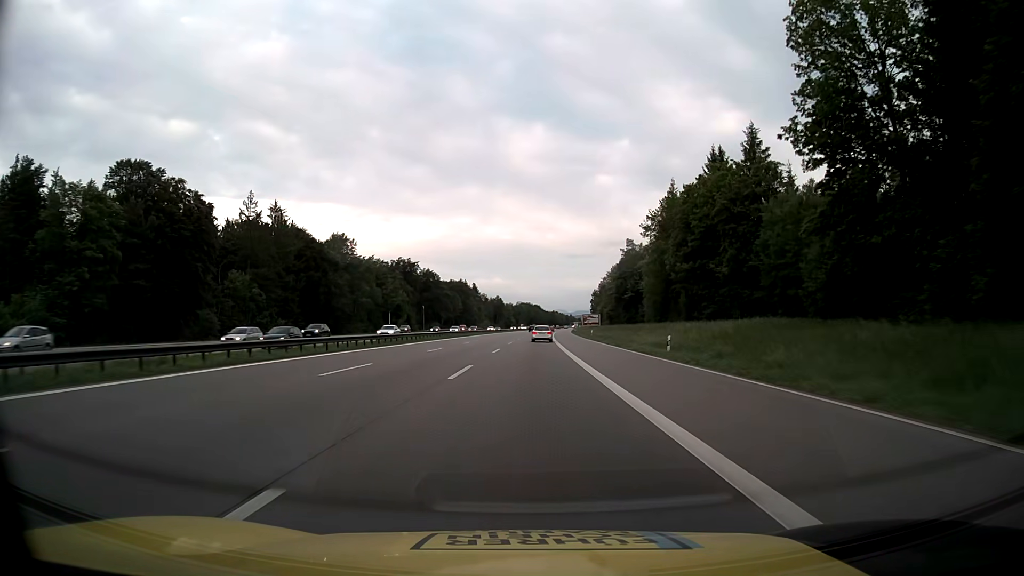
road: motorway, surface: asphalt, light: Day
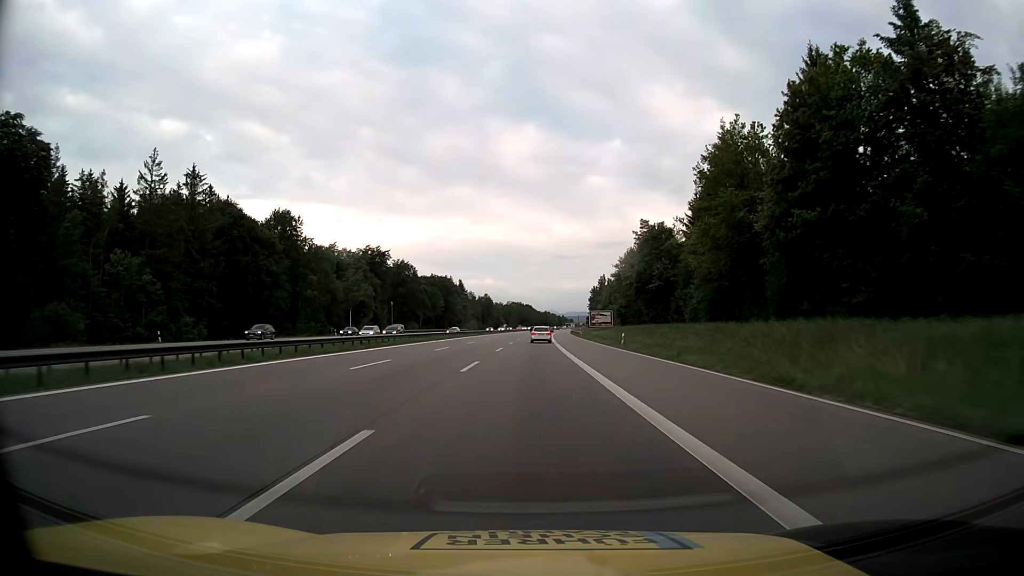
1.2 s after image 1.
(+0.2, +32.7) m; +1°
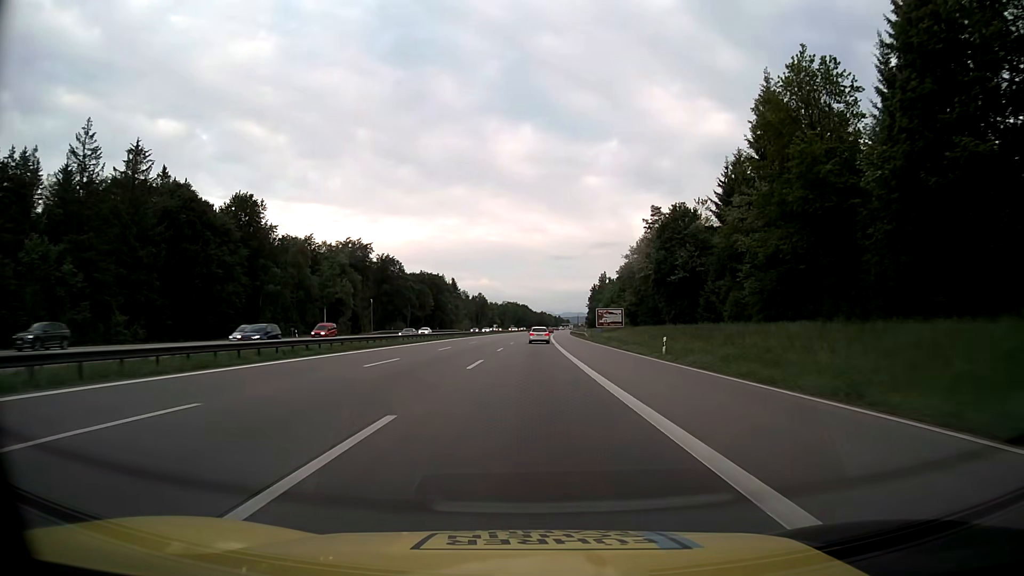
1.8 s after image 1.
(+0.1, +16.4) m; 0°
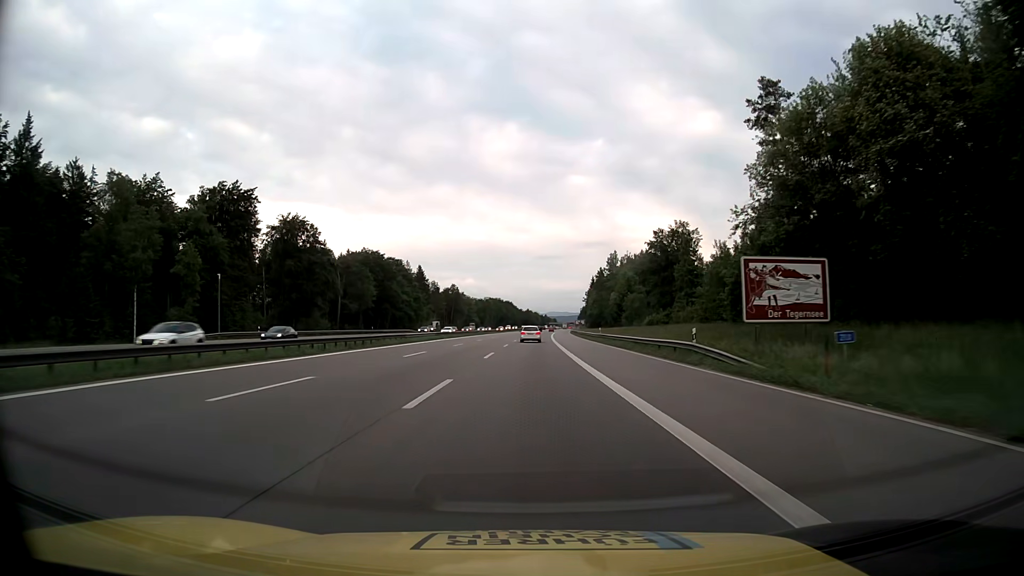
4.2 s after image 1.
(+0.7, +65.4) m; +1°
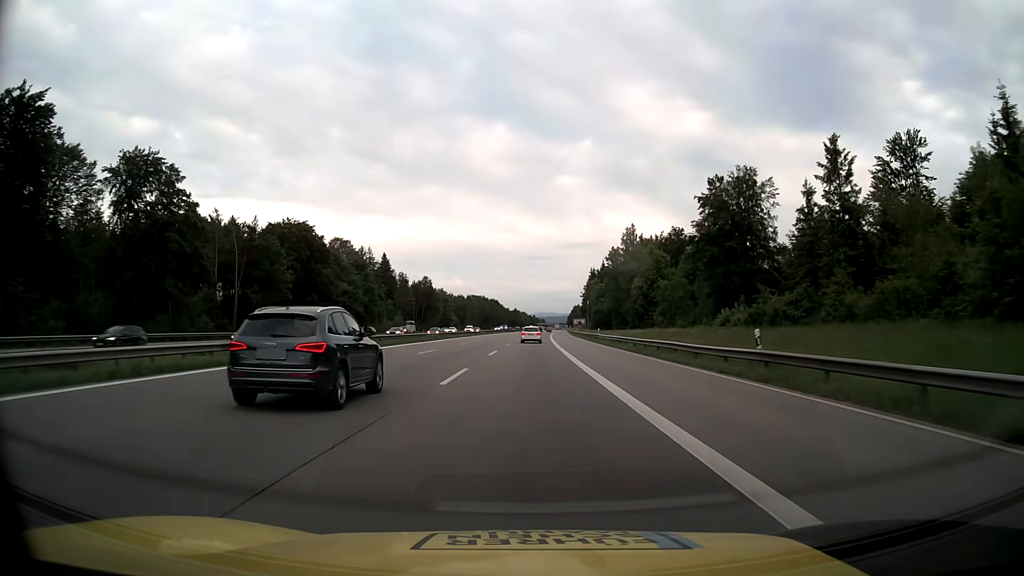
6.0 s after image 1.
(+0.4, +48.9) m; +1°
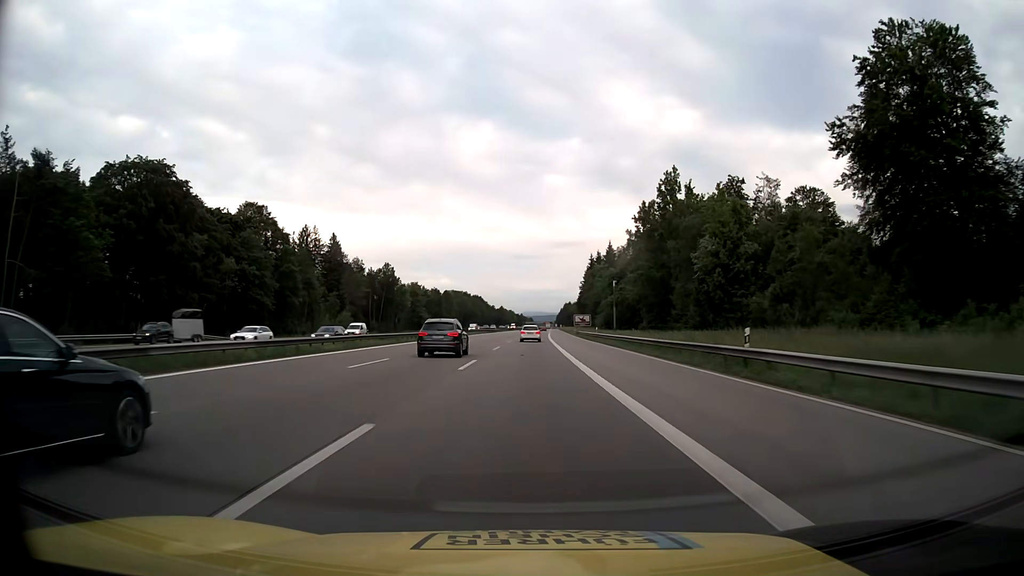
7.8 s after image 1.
(+0.4, +48.9) m; +1°
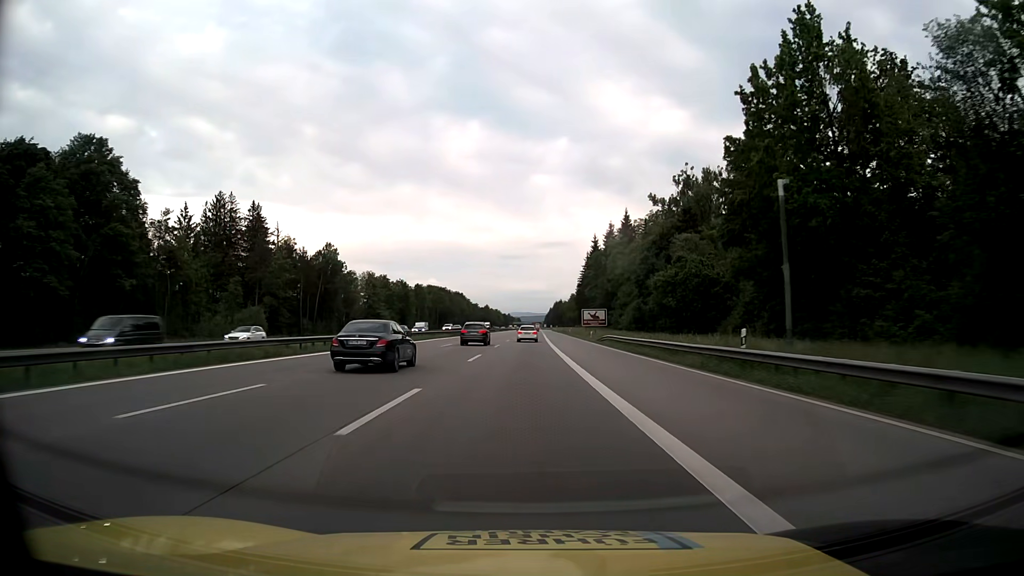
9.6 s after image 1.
(+0.5, +48.8) m; +1°
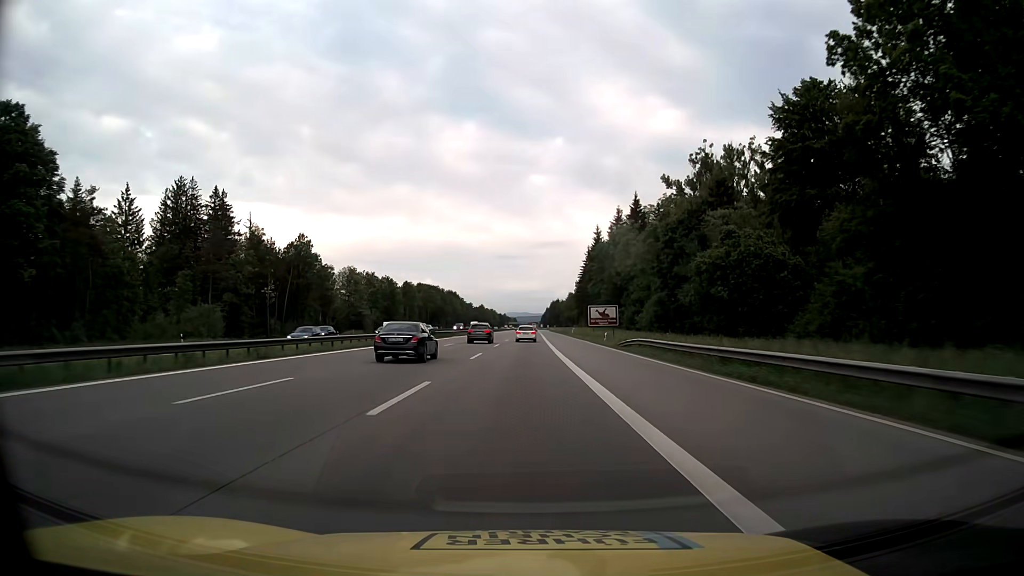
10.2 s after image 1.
(0.0, +16.3) m; 0°
(0, +10) (0, +20) (0, +30) (0, +40) (0, +50) (+1, +60) (+1, +70) (+1, +80) (+1, +90) (+1, +100) m
